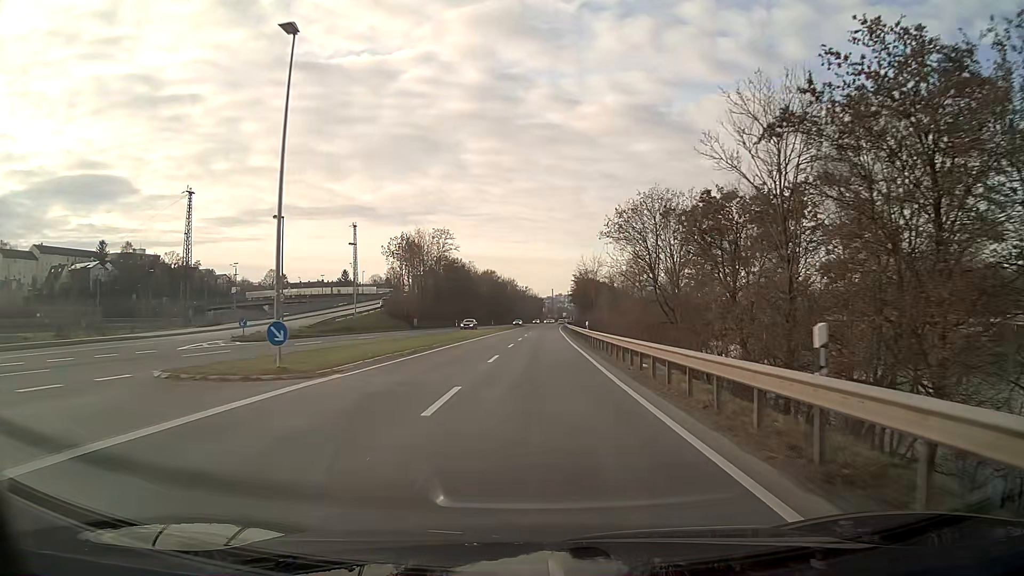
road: primary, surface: asphalt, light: Day
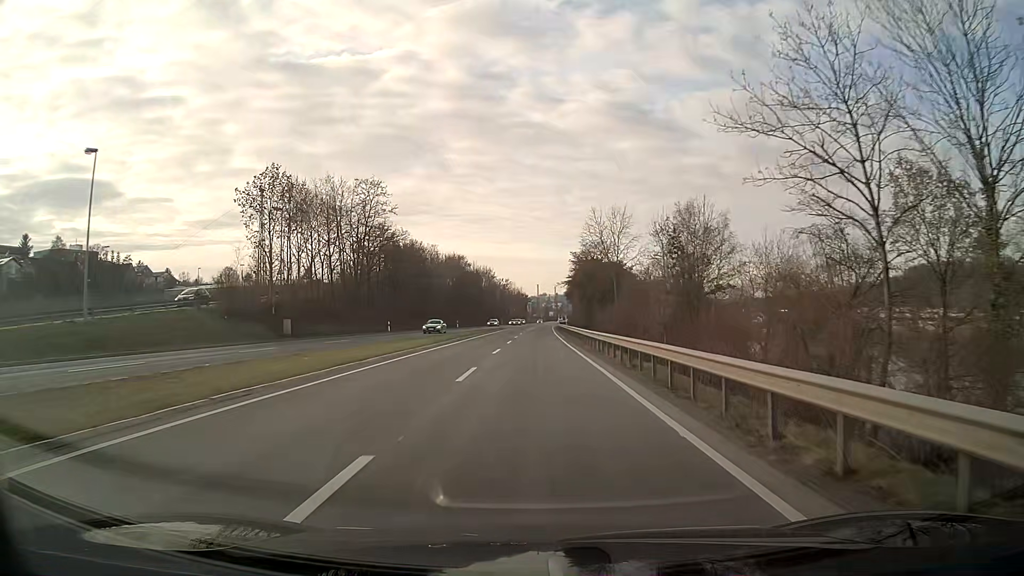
(+0.5, +43.0) m; +1°
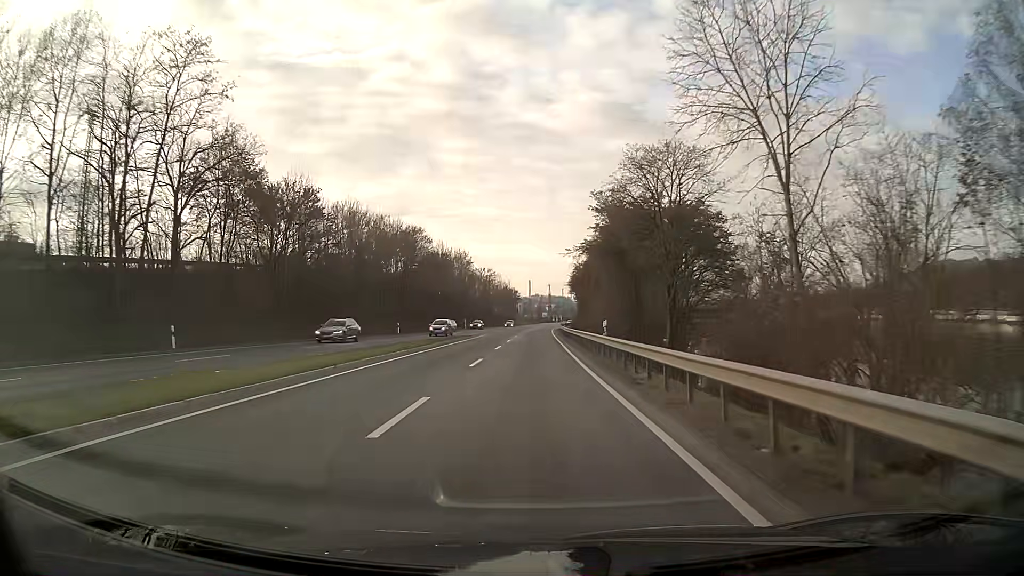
(+0.3, +43.0) m; +1°
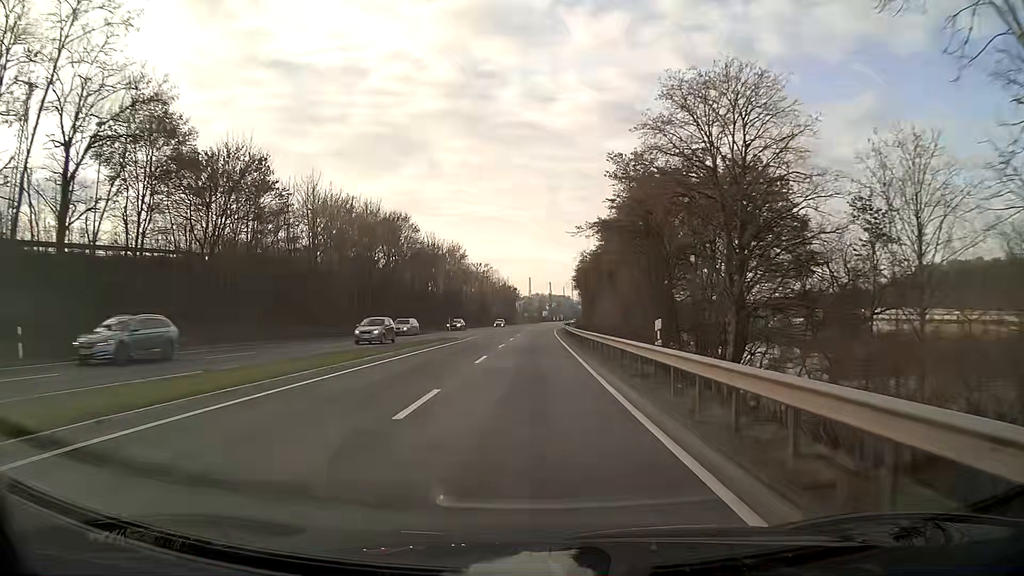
(0.0, +10.7) m; 0°
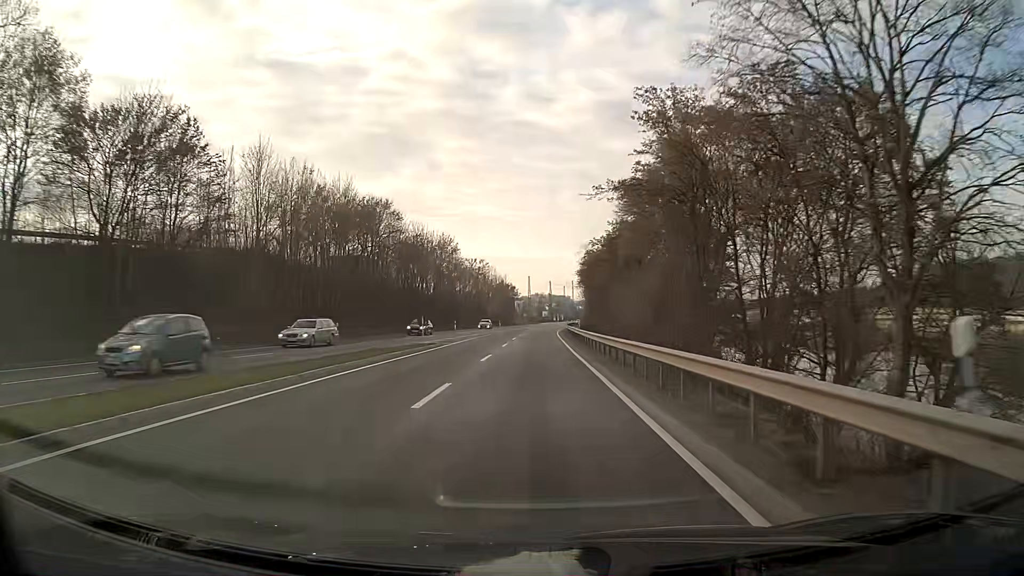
(0.0, +10.7) m; 0°
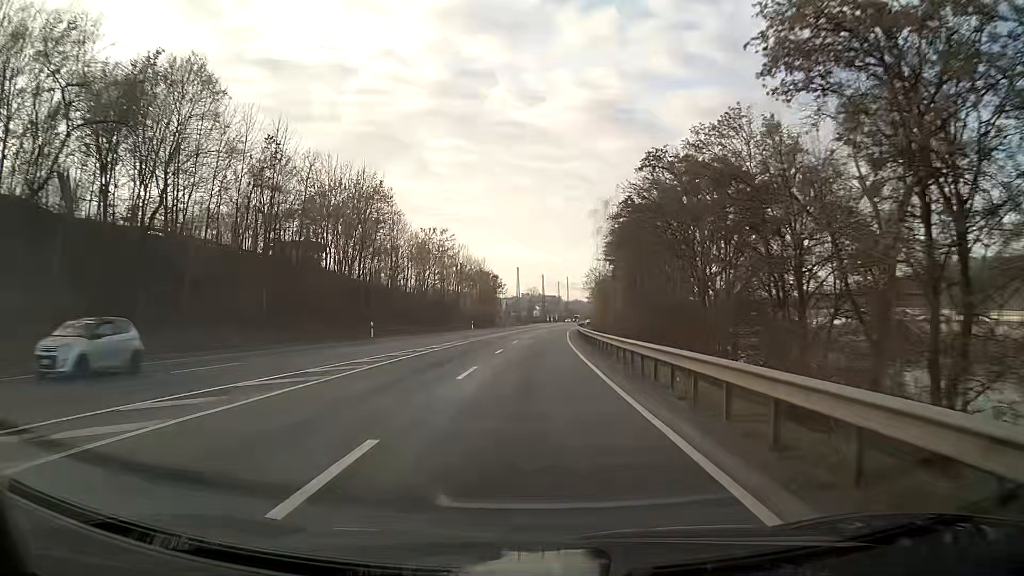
(+0.3, +42.9) m; +1°
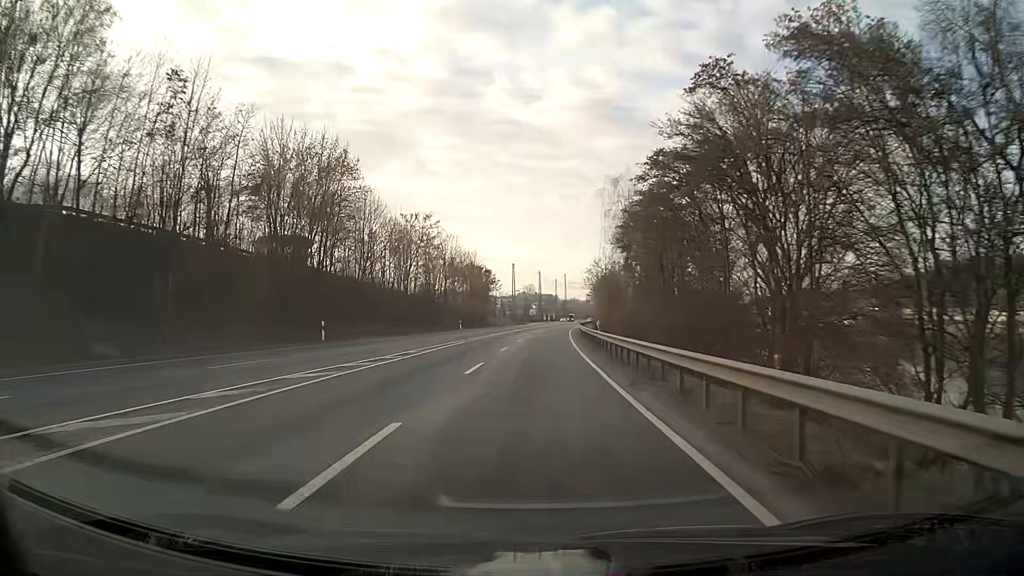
(0.0, +10.7) m; 0°
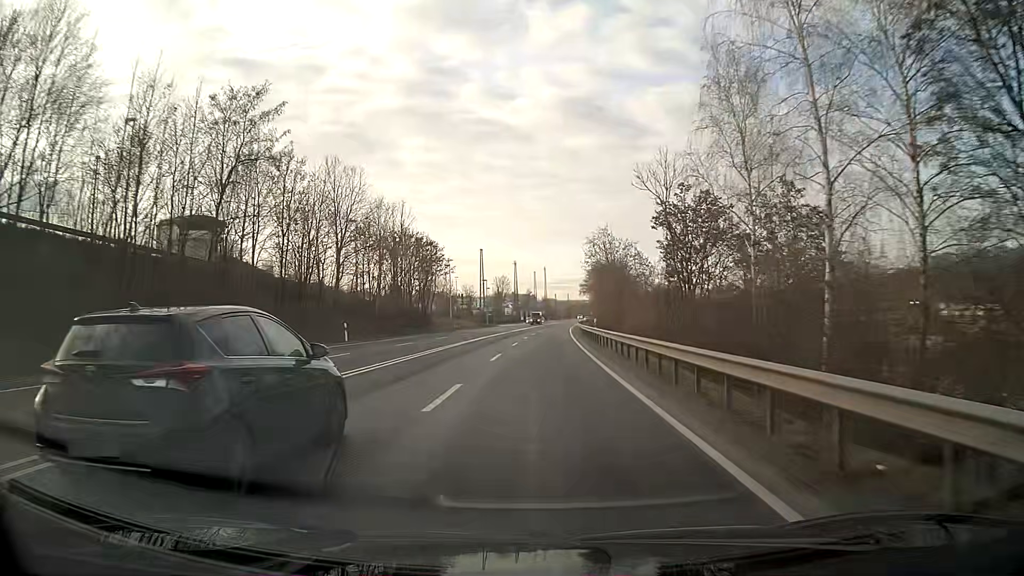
(+0.7, +43.0) m; +2°
